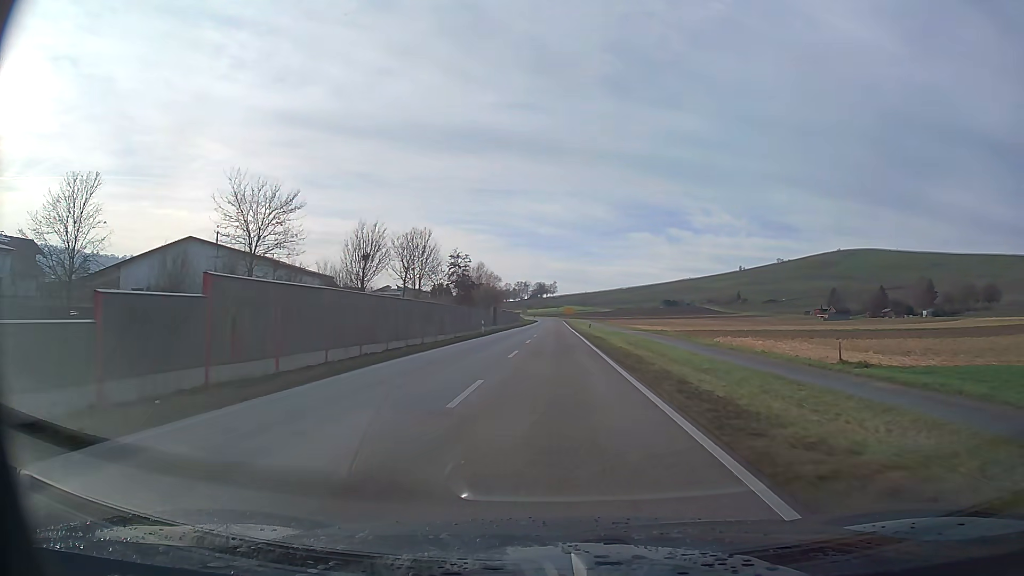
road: primary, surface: asphalt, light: Day
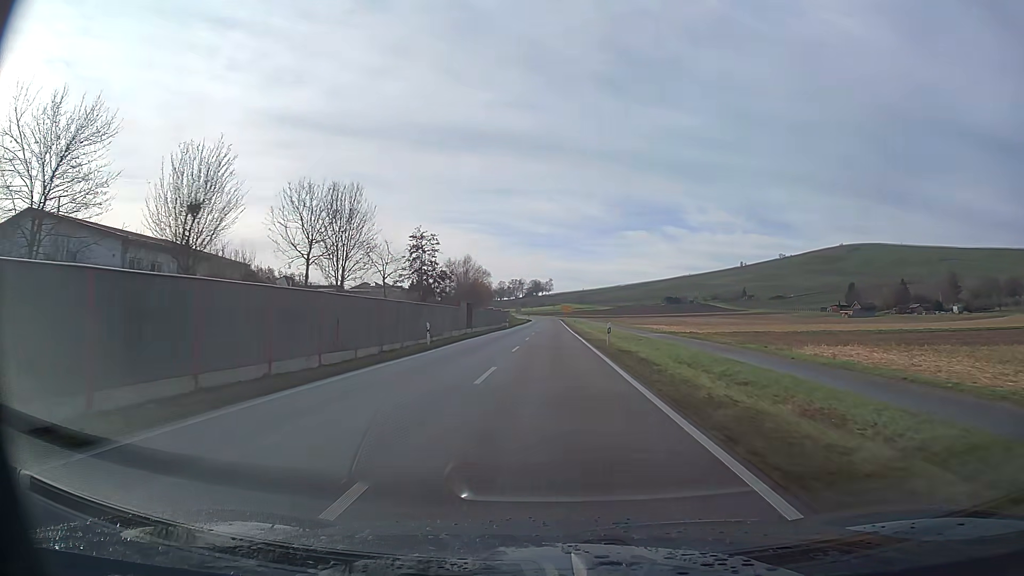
(0.0, +20.5) m; 0°
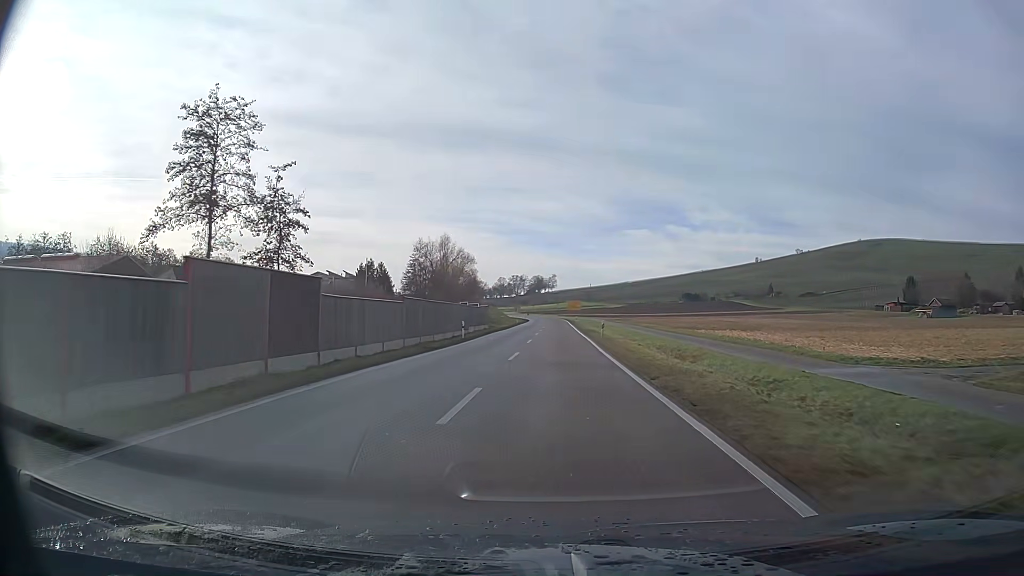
(-0.1, +41.1) m; 0°
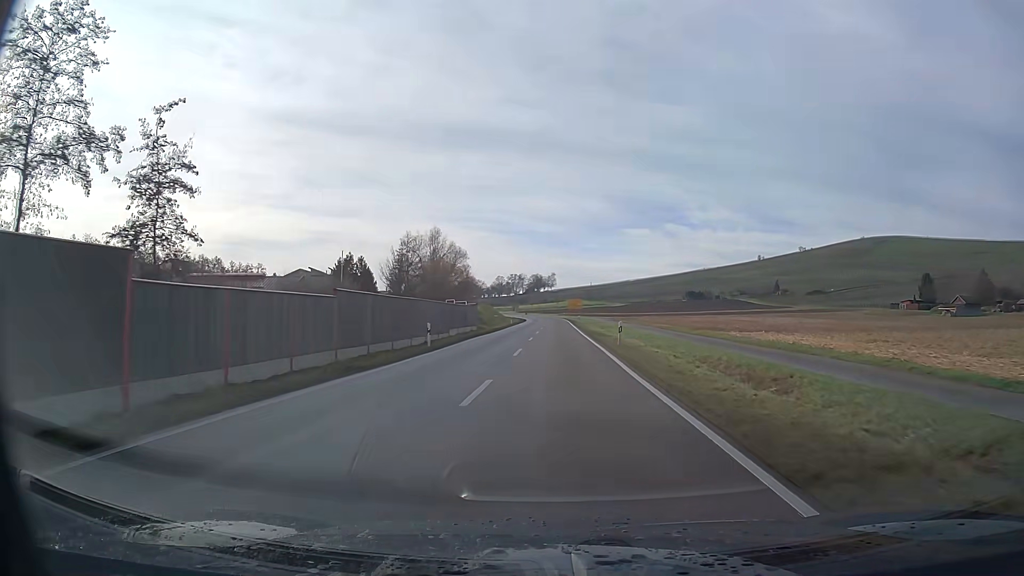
(0.0, +10.3) m; 0°
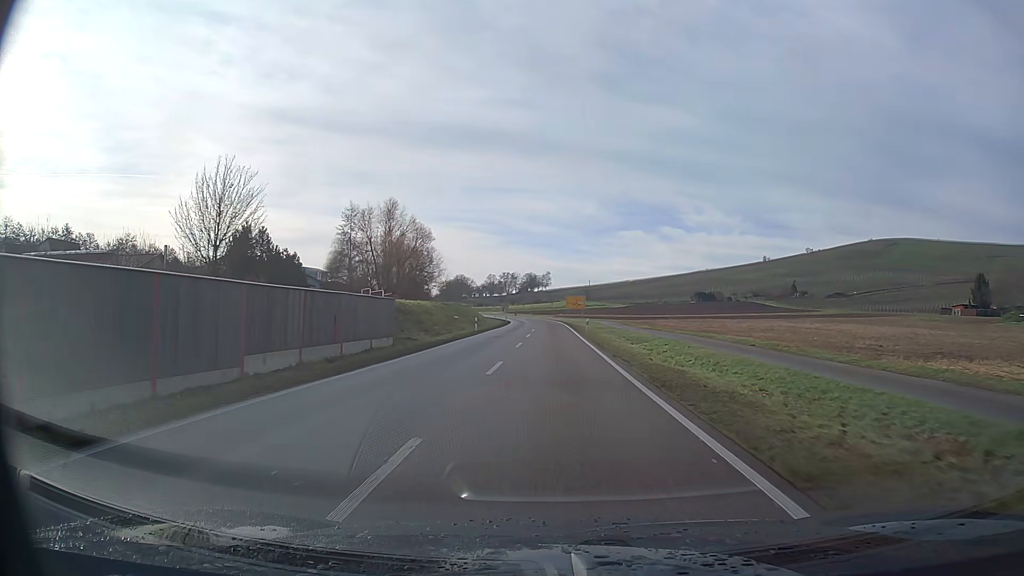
(+0.1, +30.8) m; 0°
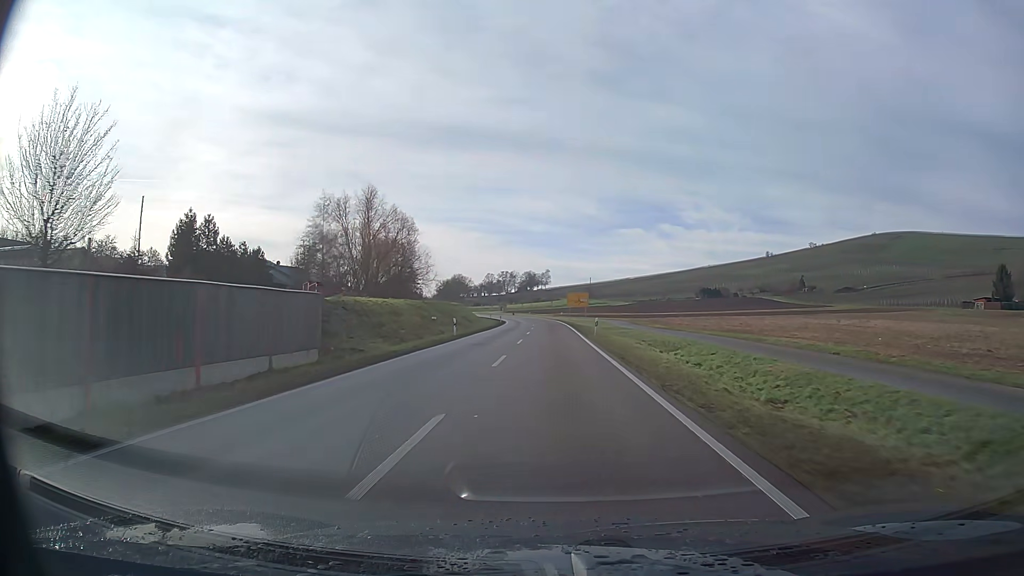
(0.0, +10.3) m; 0°
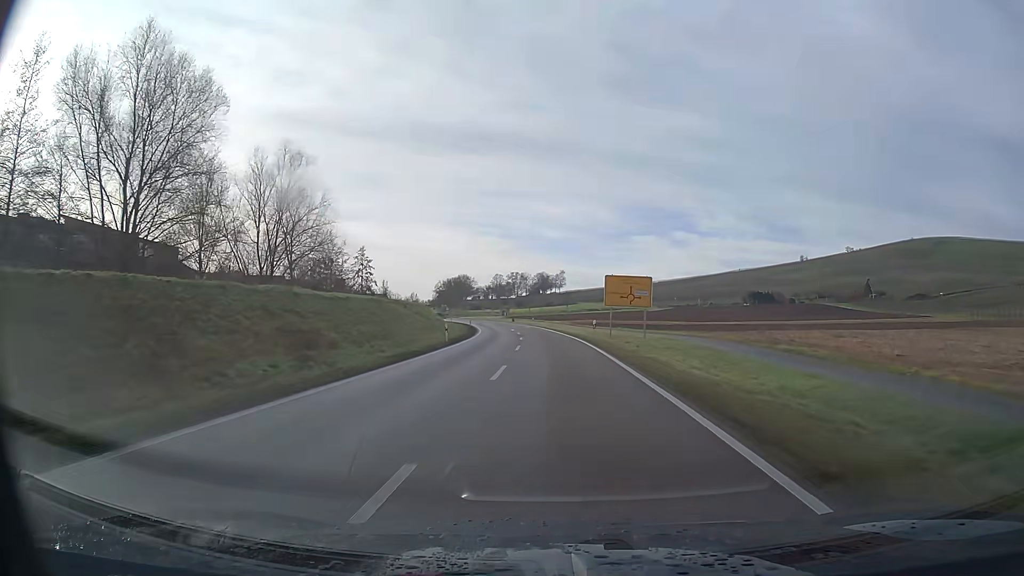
(-0.5, +51.2) m; -1°
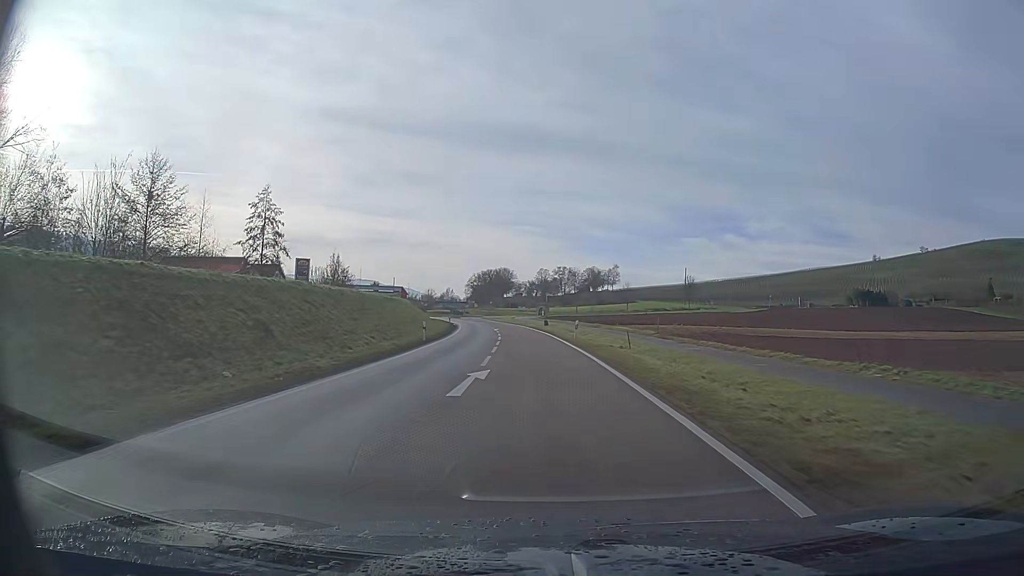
(-1.5, +51.0) m; -5°
